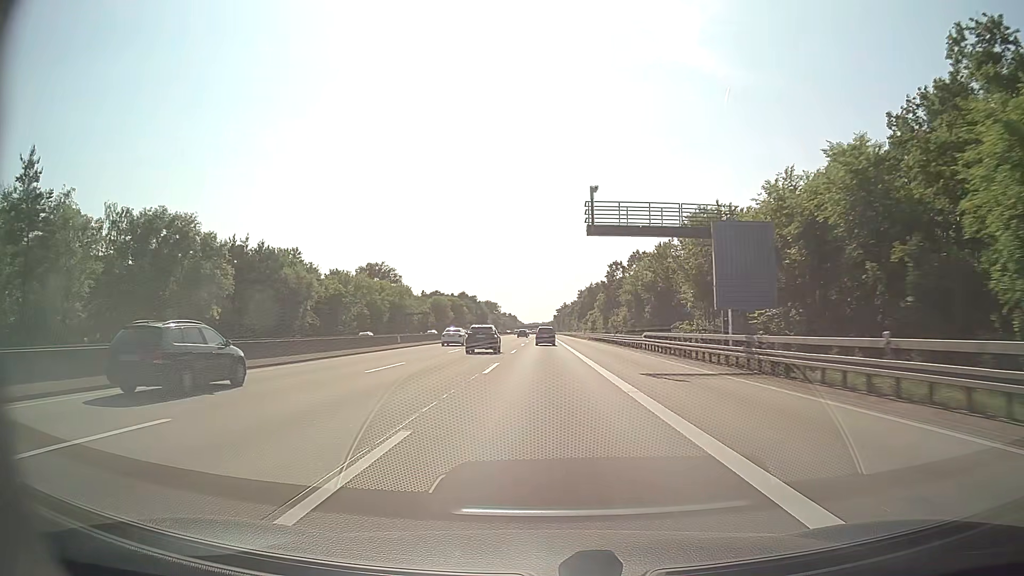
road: motorway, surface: asphalt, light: Day
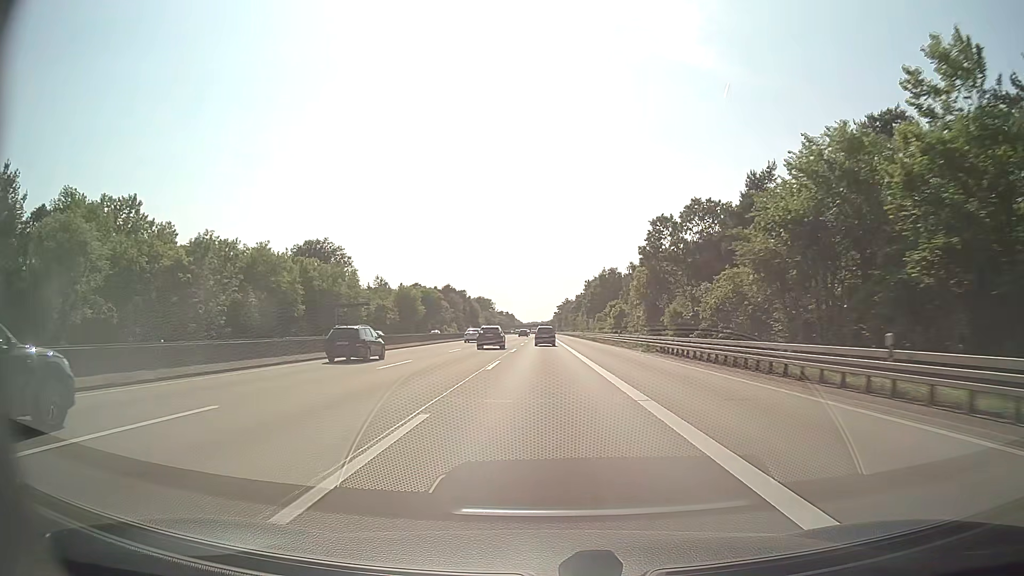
(-0.1, +52.4) m; 0°
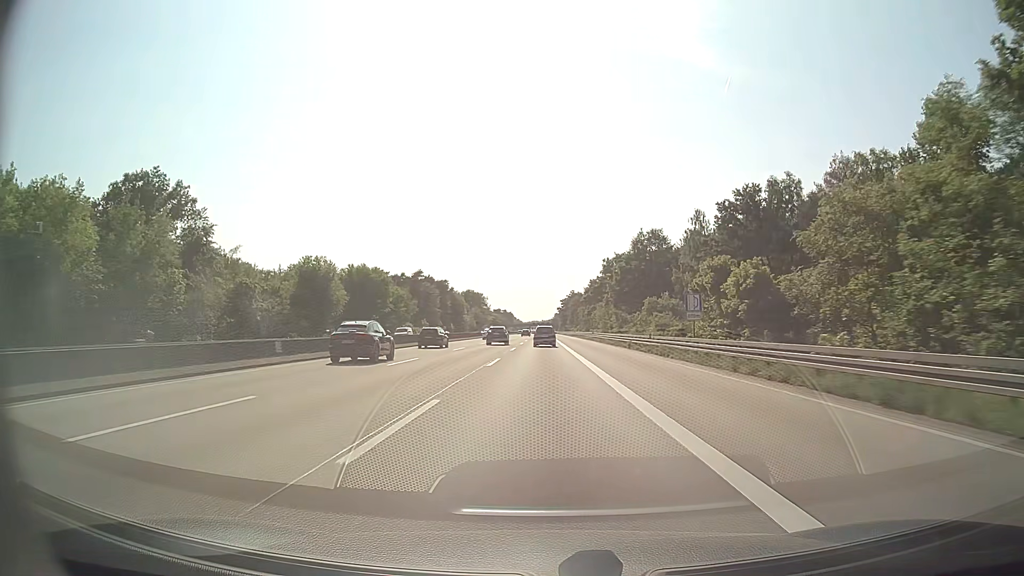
(+0.1, +69.9) m; 0°
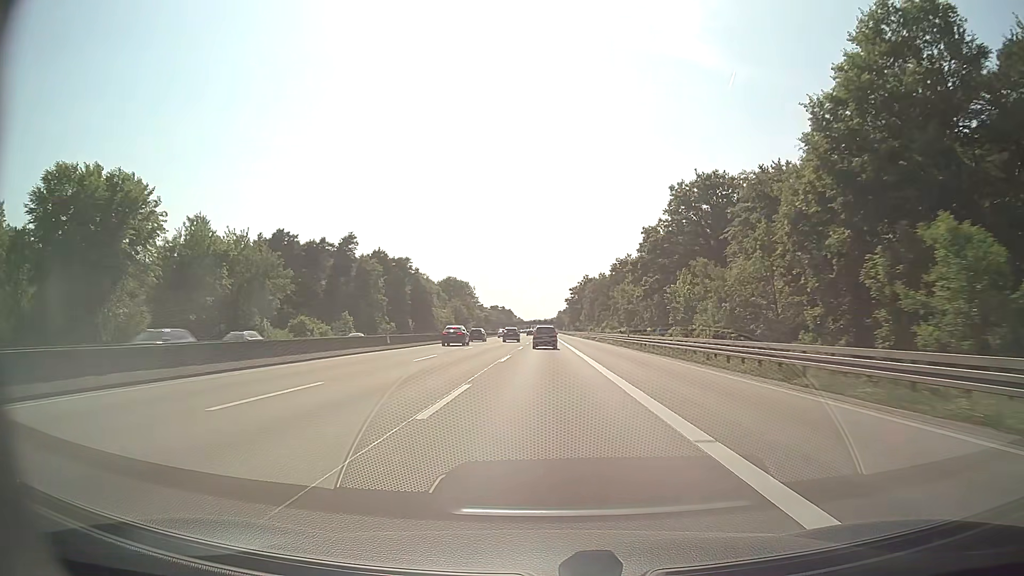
(-0.2, +86.6) m; 0°
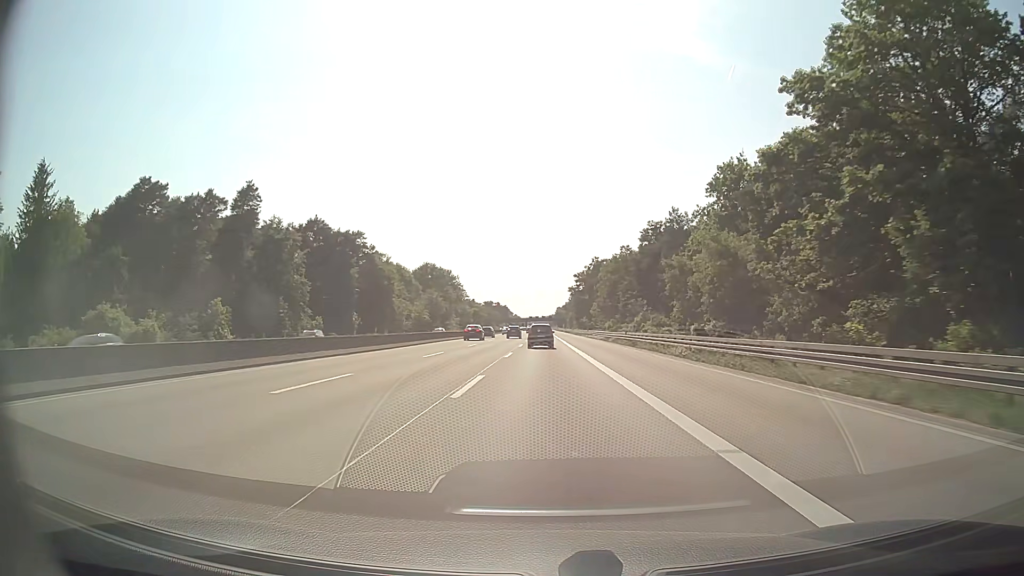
(0.0, +51.3) m; 0°
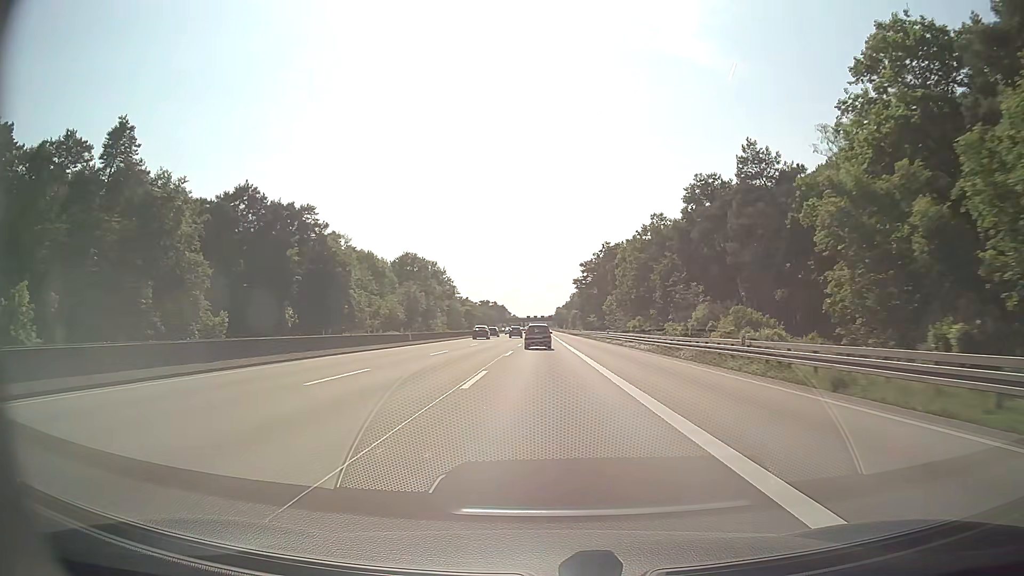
(0.0, +33.8) m; 0°
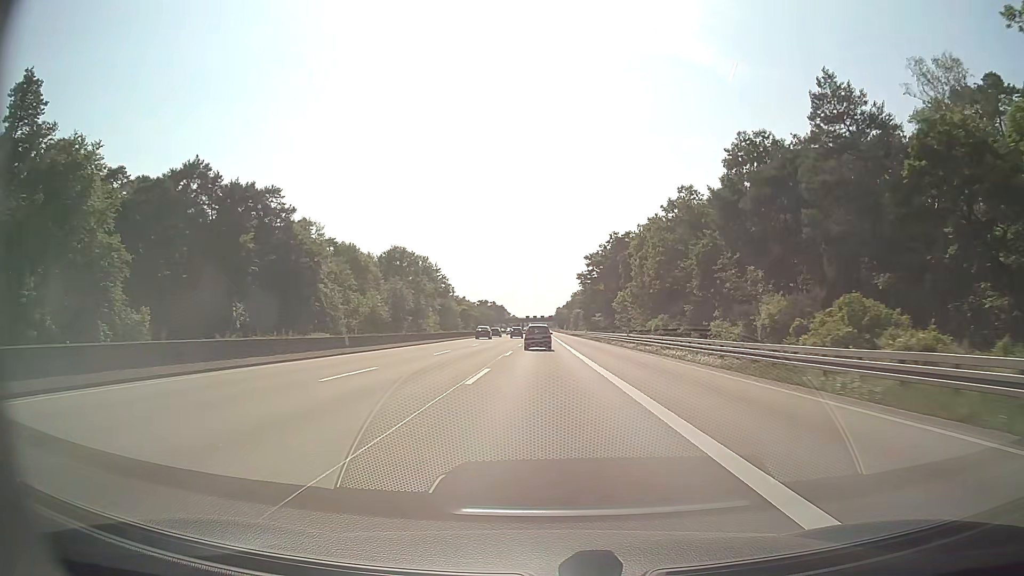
(0.0, +16.8) m; 0°
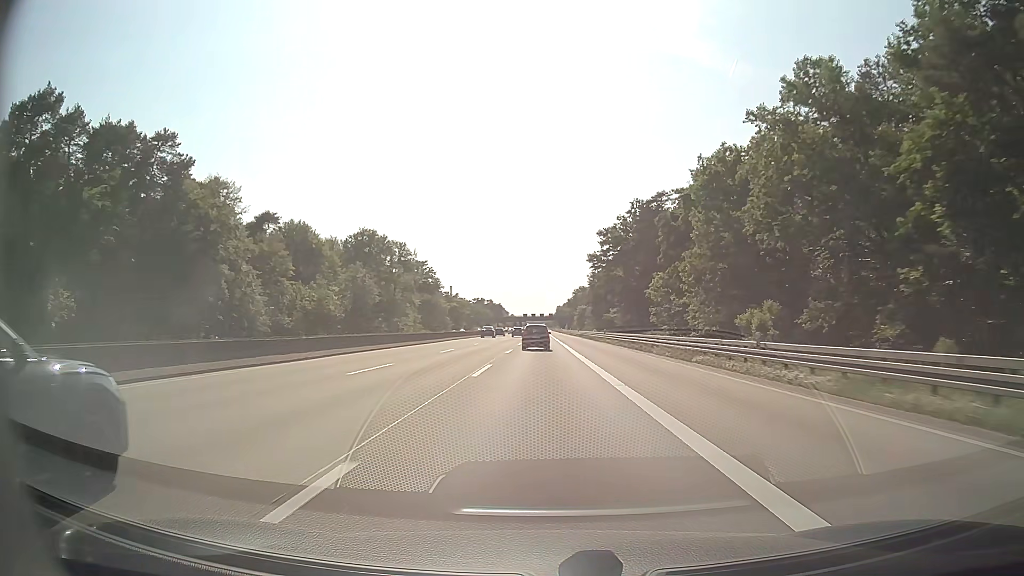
(0.0, +33.4) m; 0°
(0, +10) (0, +20) (0, +30) (0, +40) (0, +50) (0, +60) (0, +70) (0, +80) (0, +90) (0, +100) m
